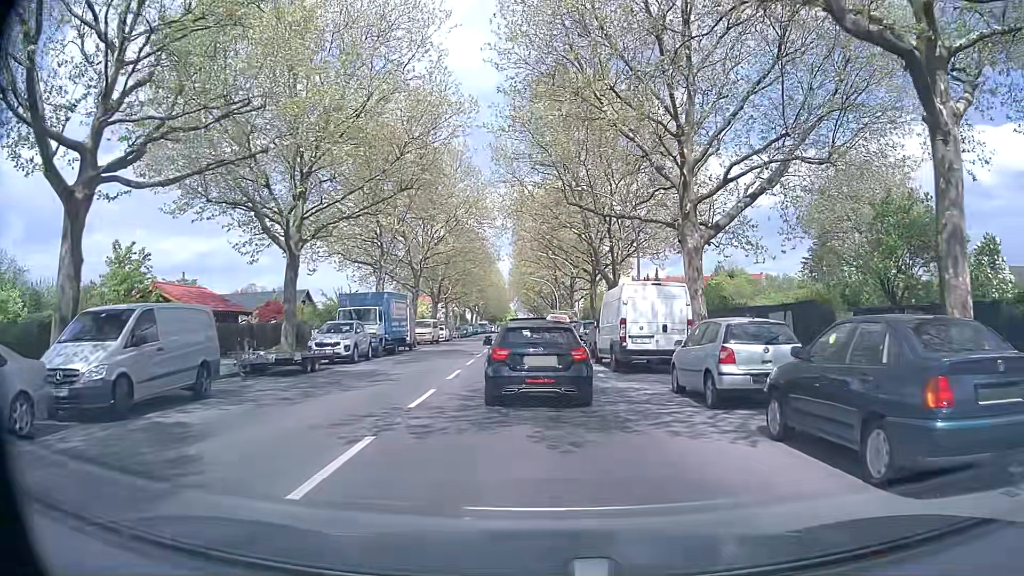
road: tertiary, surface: asphalt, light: Day
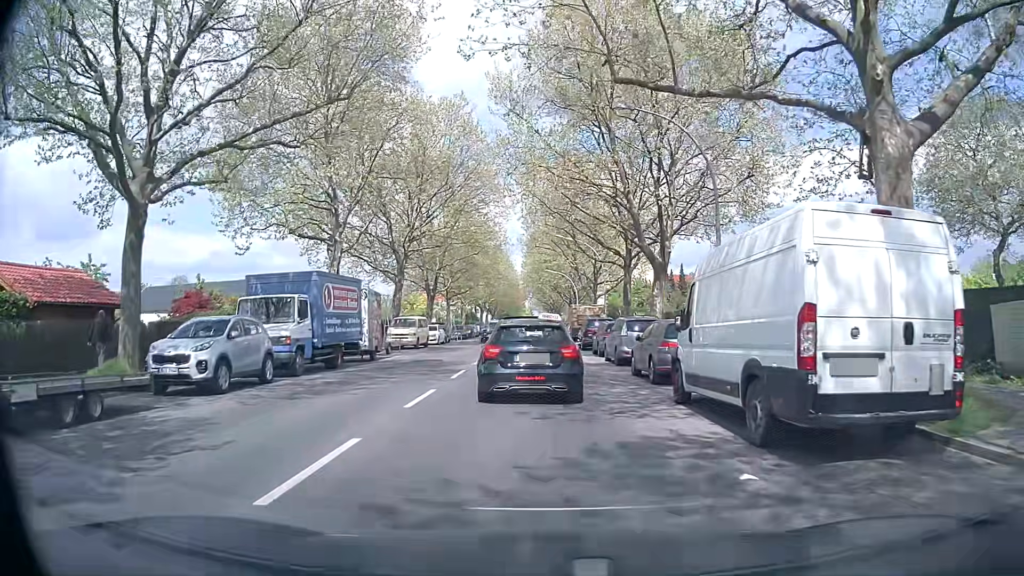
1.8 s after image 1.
(-0.1, +12.2) m; -2°
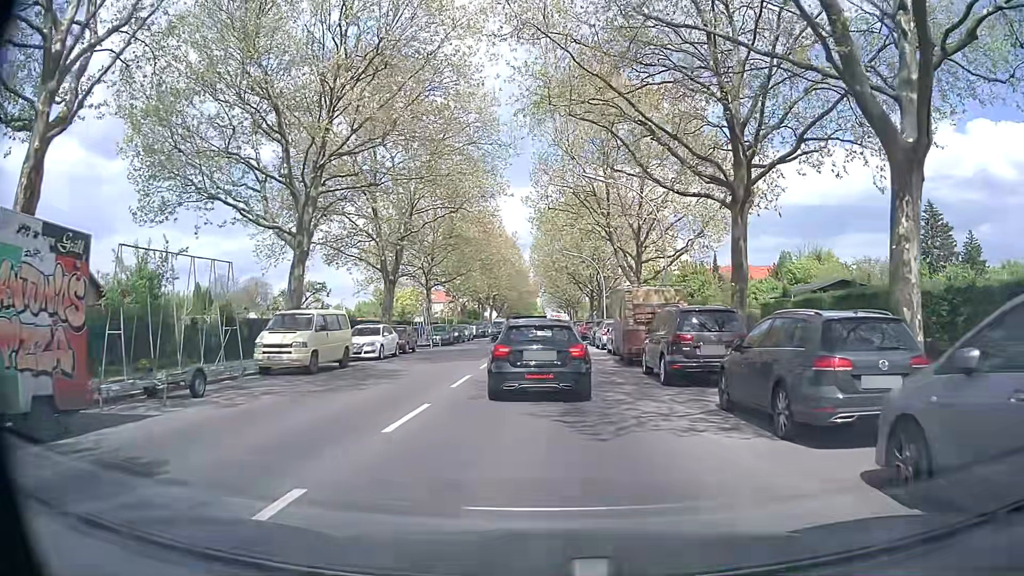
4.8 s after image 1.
(-0.1, +20.5) m; -1°
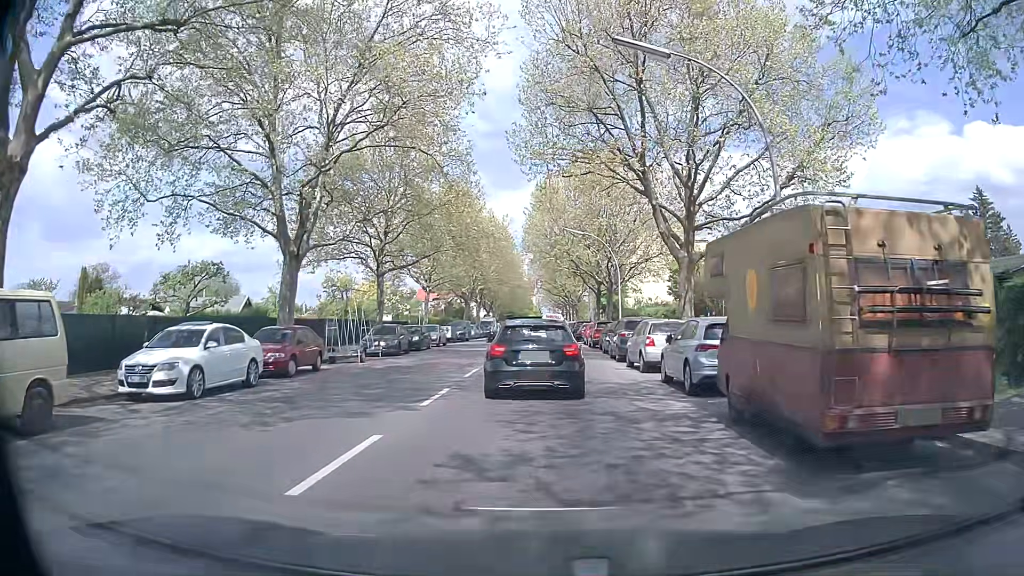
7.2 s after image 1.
(+0.2, +15.2) m; 0°
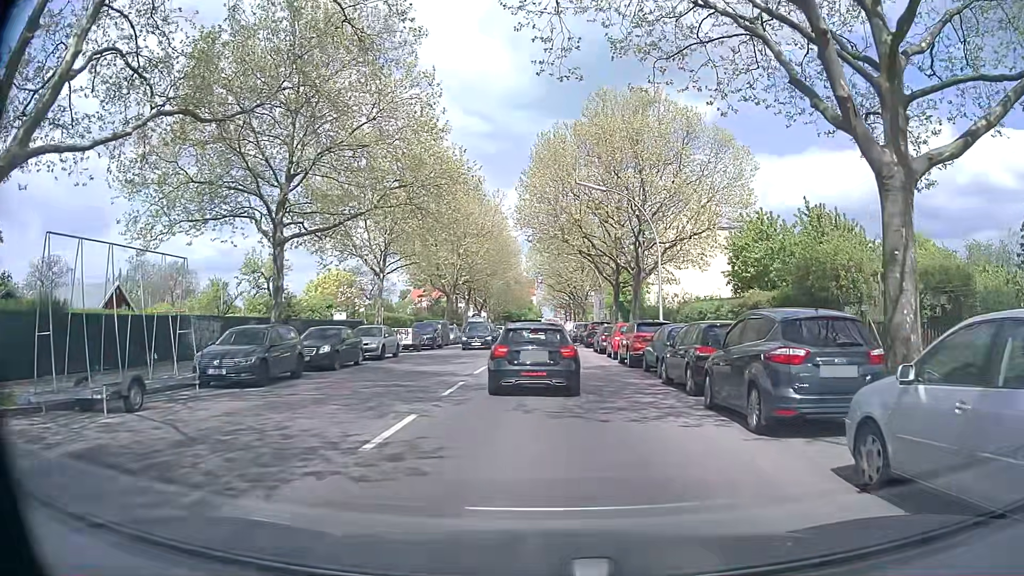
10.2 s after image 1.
(+0.1, +15.8) m; +1°
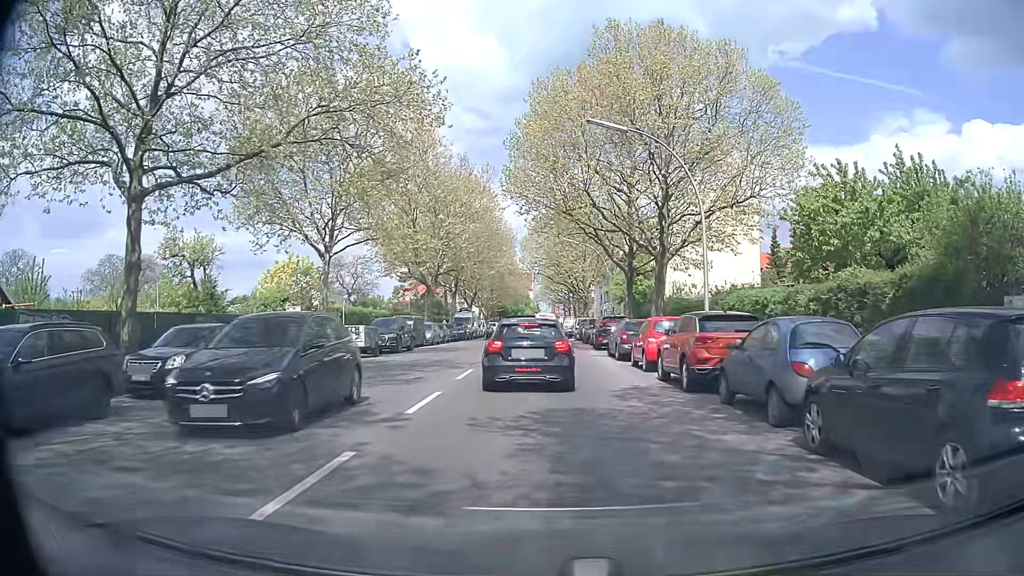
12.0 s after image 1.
(0.0, +9.3) m; +1°
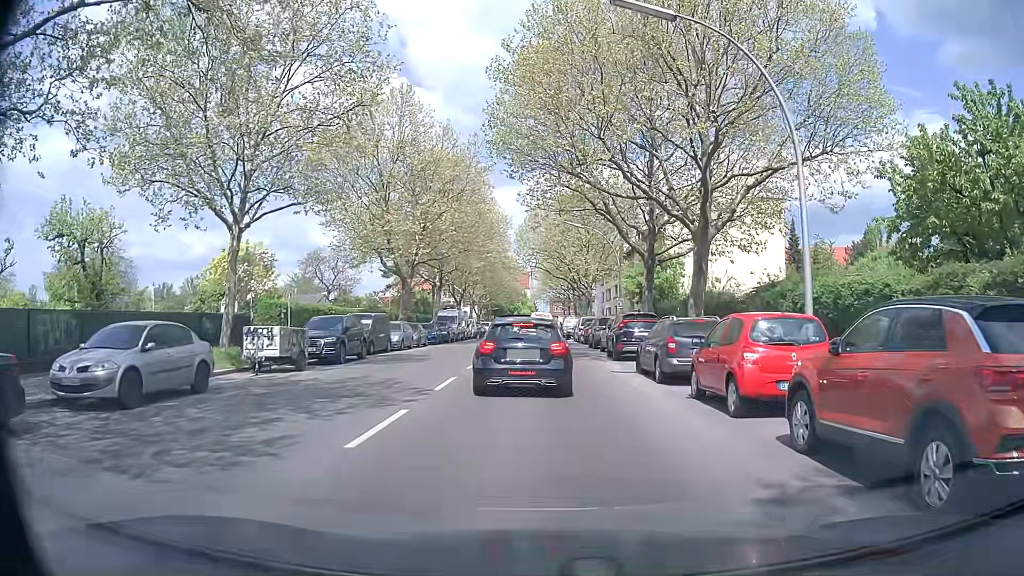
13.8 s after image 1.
(-0.1, +8.8) m; 0°
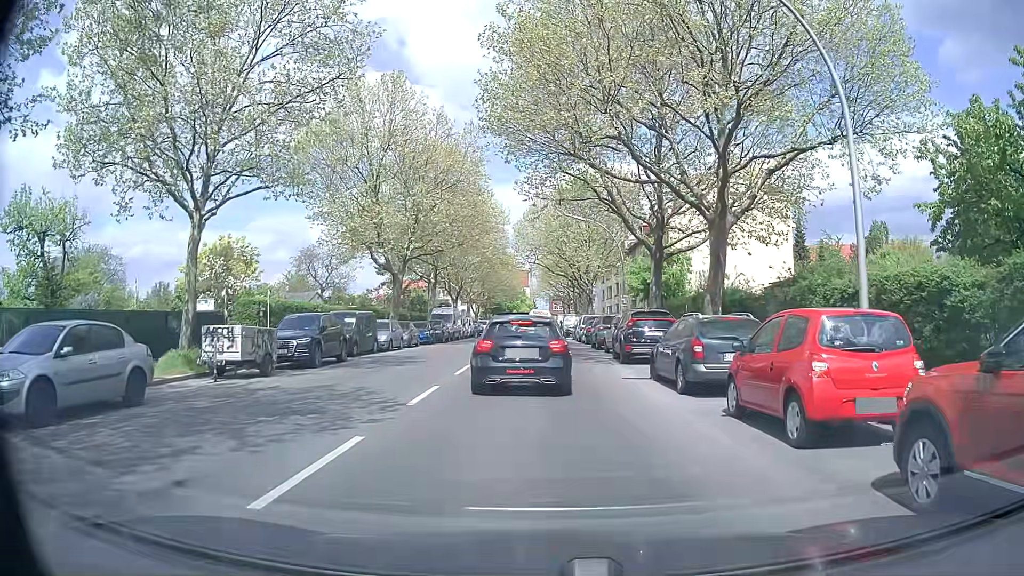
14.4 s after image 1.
(0.0, +2.4) m; -2°
